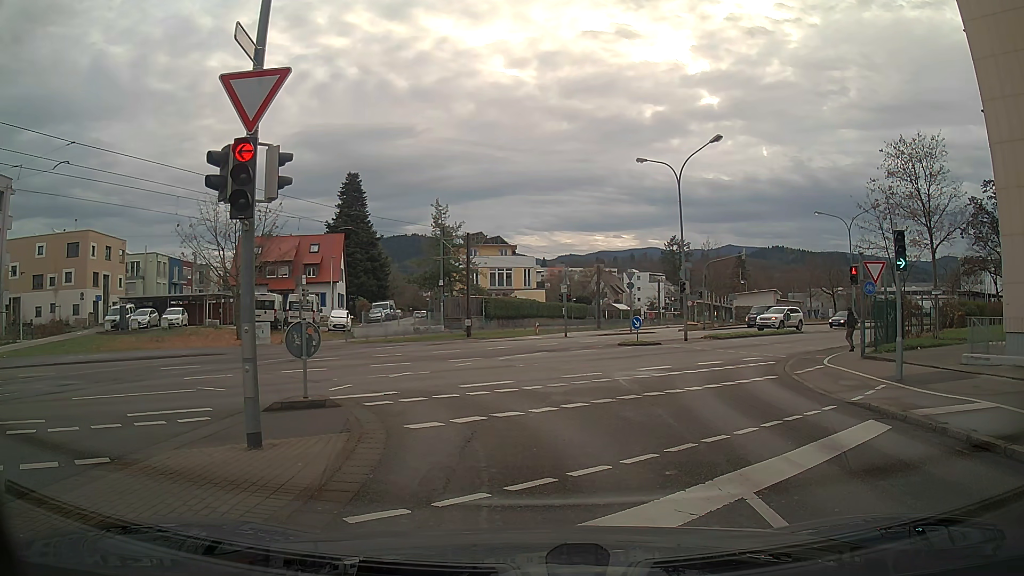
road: residential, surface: asphalt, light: Day
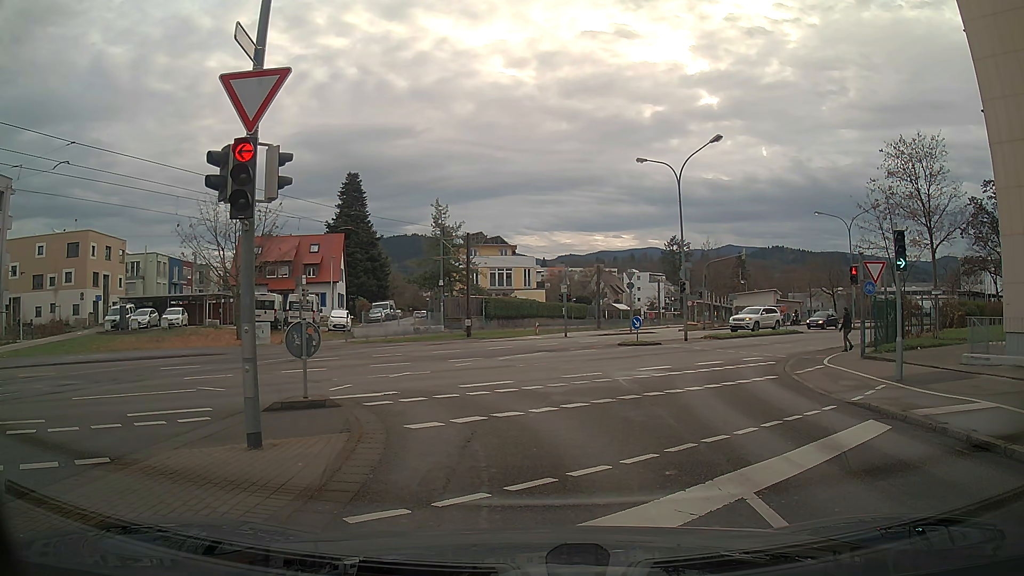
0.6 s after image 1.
(0.0, 0.0) m; 0°
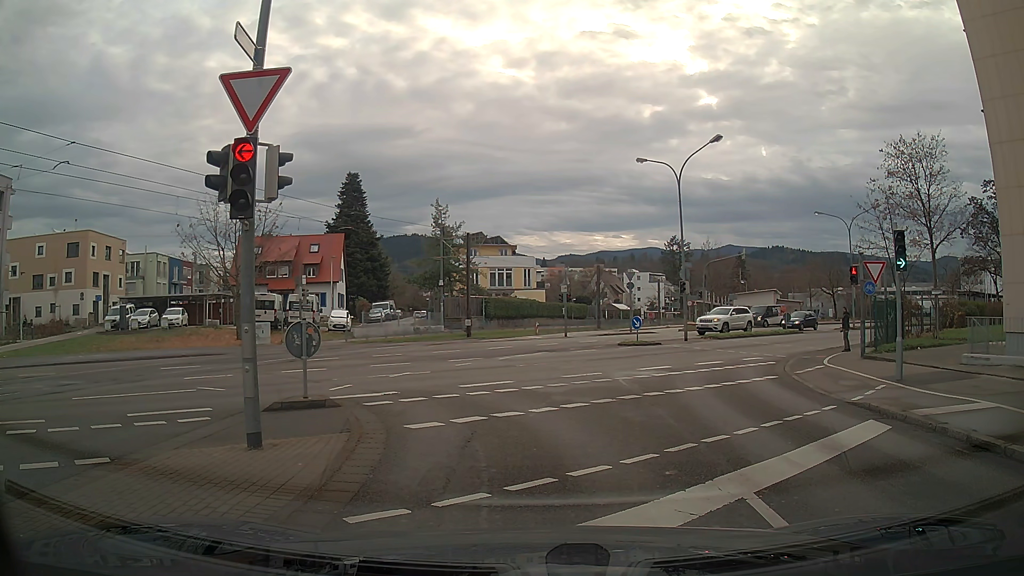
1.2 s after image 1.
(0.0, 0.0) m; 0°
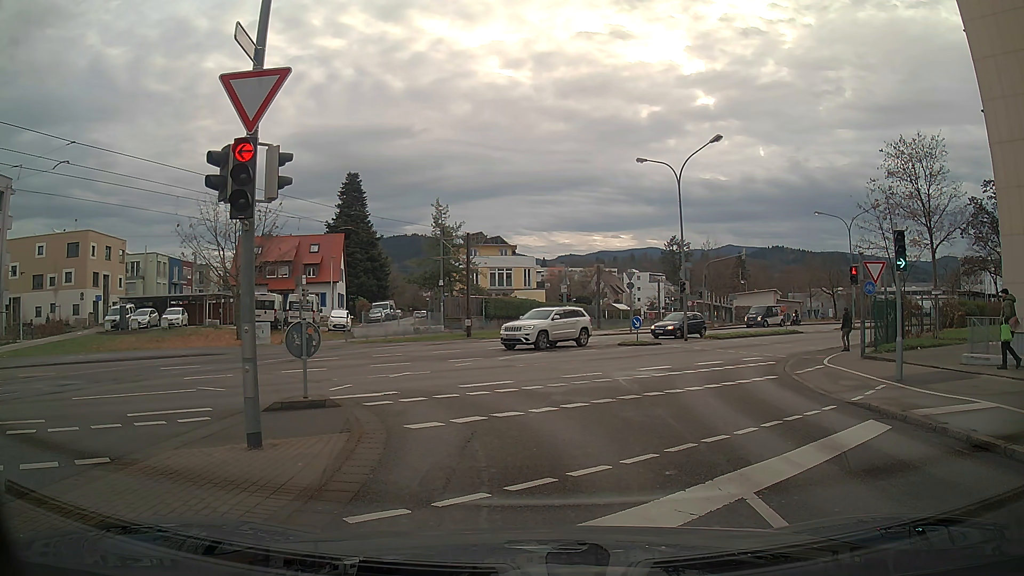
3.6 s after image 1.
(0.0, 0.0) m; 0°
